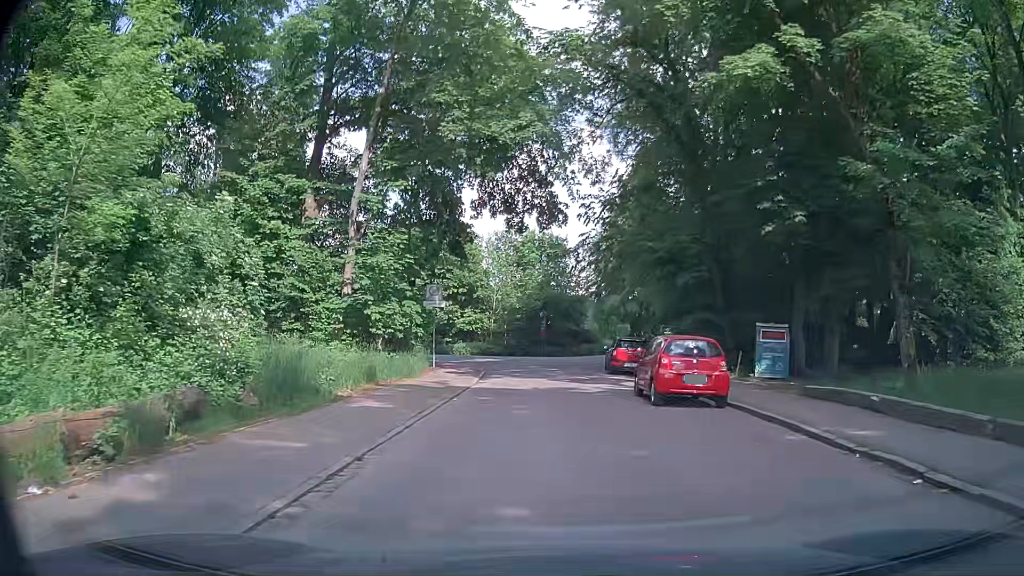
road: residential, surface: asphalt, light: Day
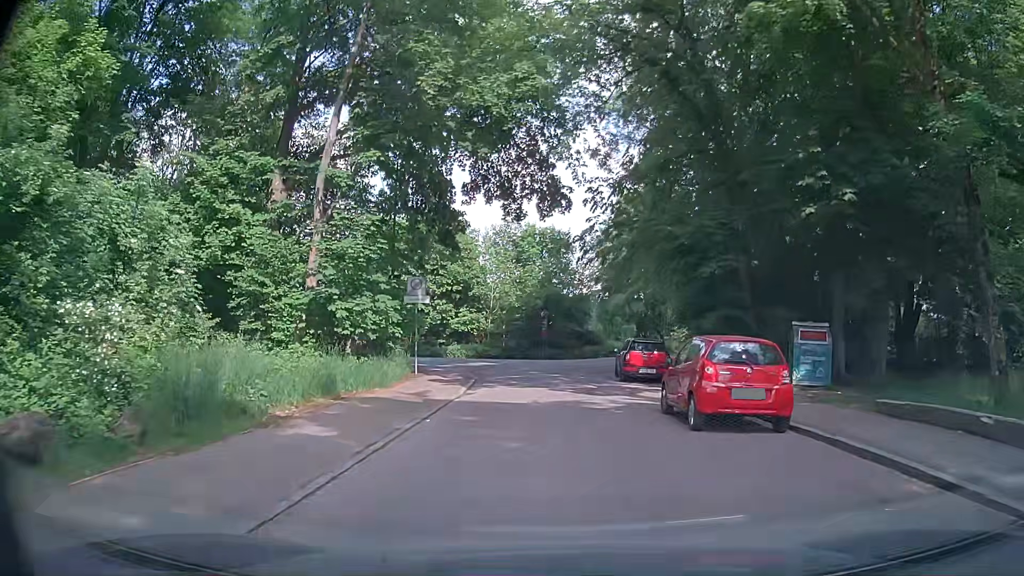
(-0.1, +3.7) m; -2°
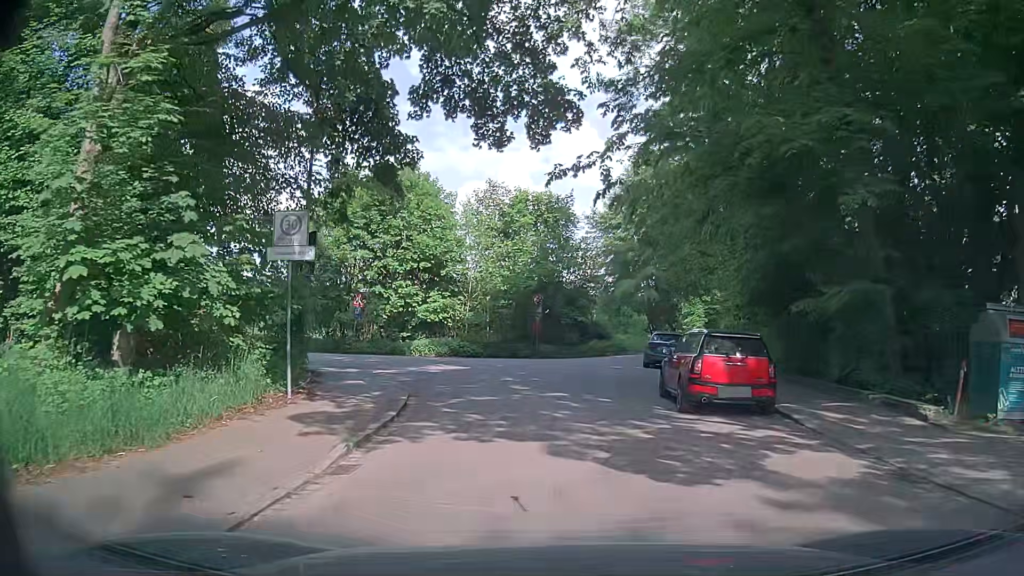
(-0.1, +10.4) m; +1°
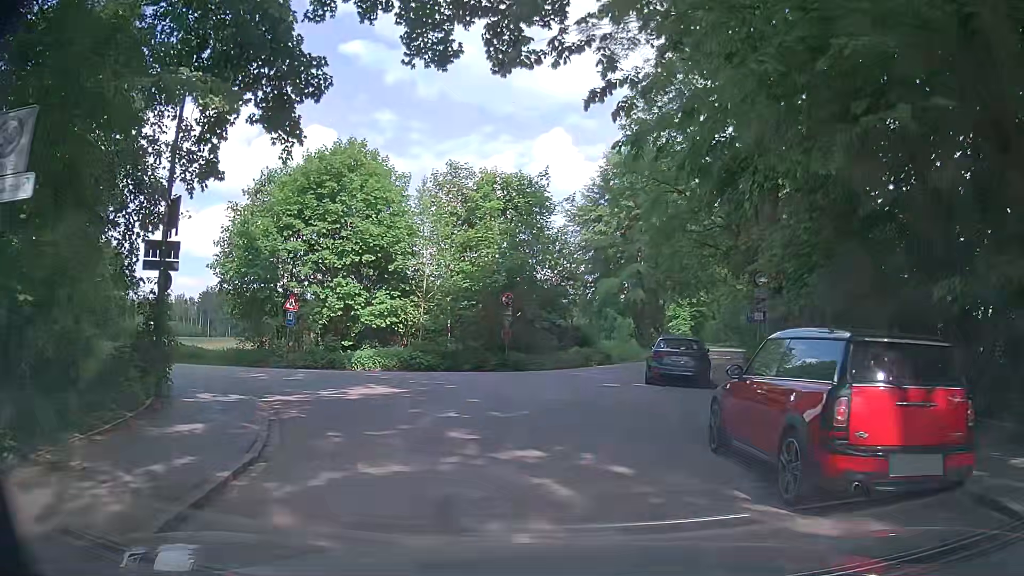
(0.0, +6.4) m; +3°
